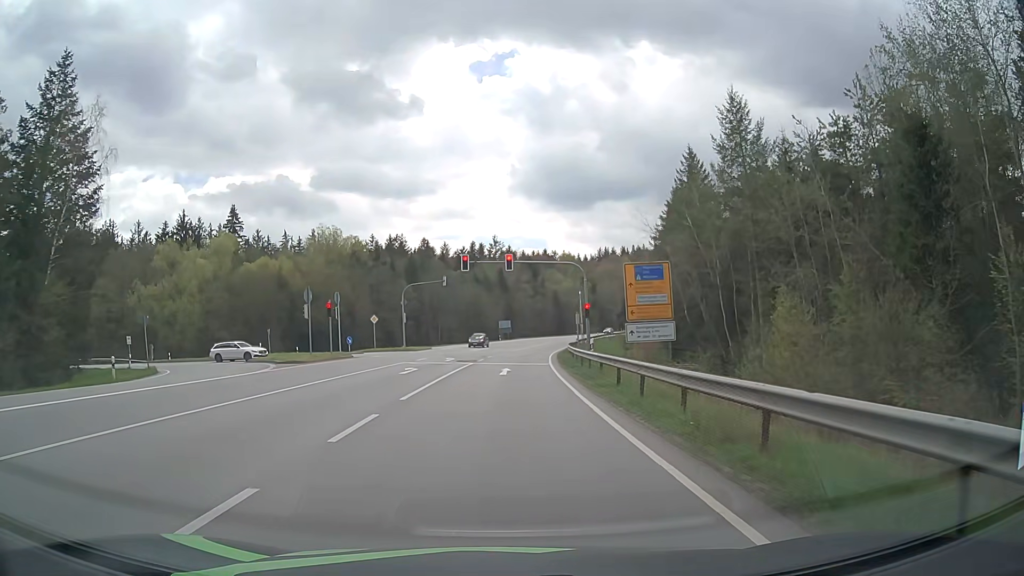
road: secondary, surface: asphalt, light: Day
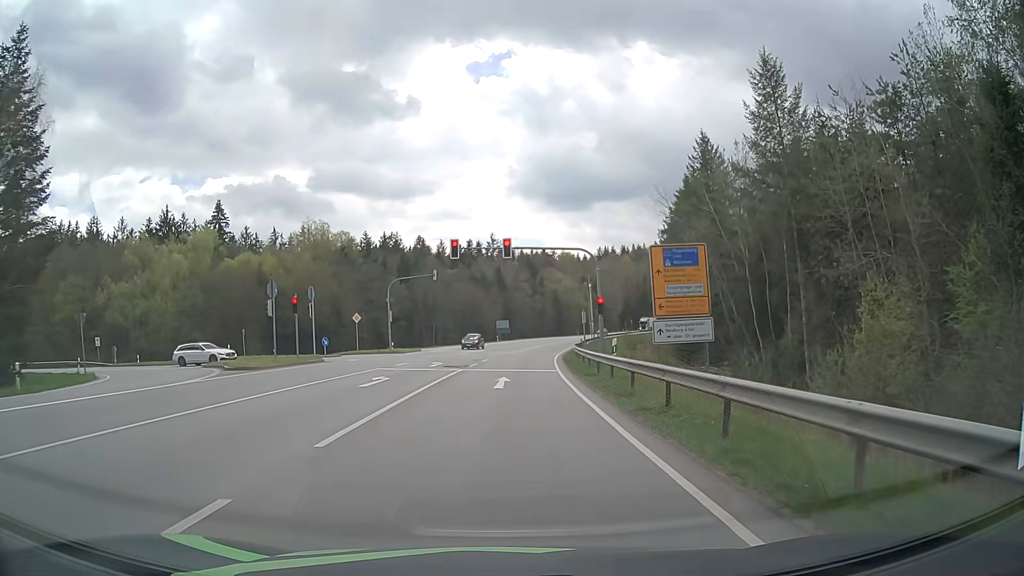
(0.0, +6.3) m; 0°
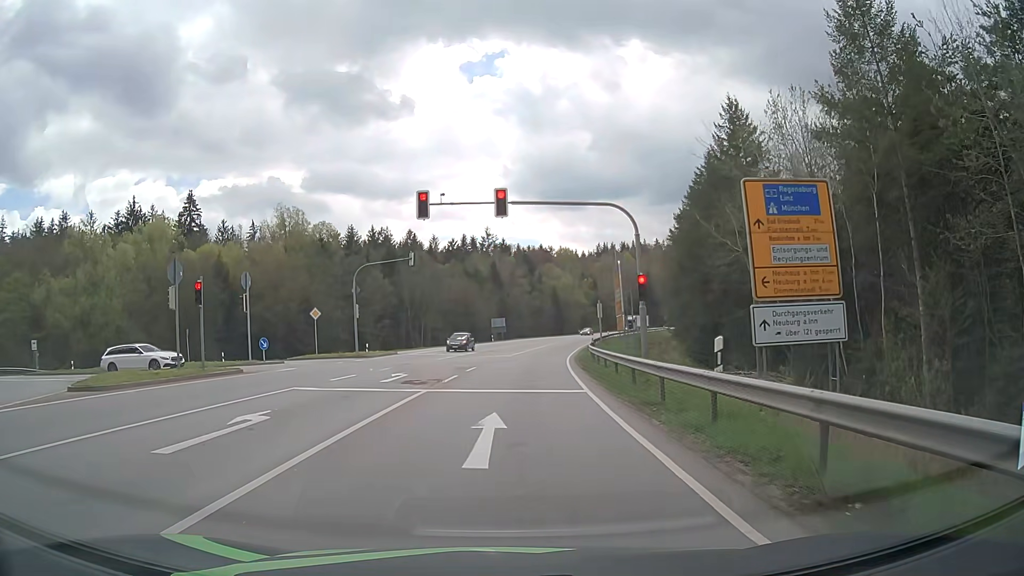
(0.0, +10.9) m; 0°
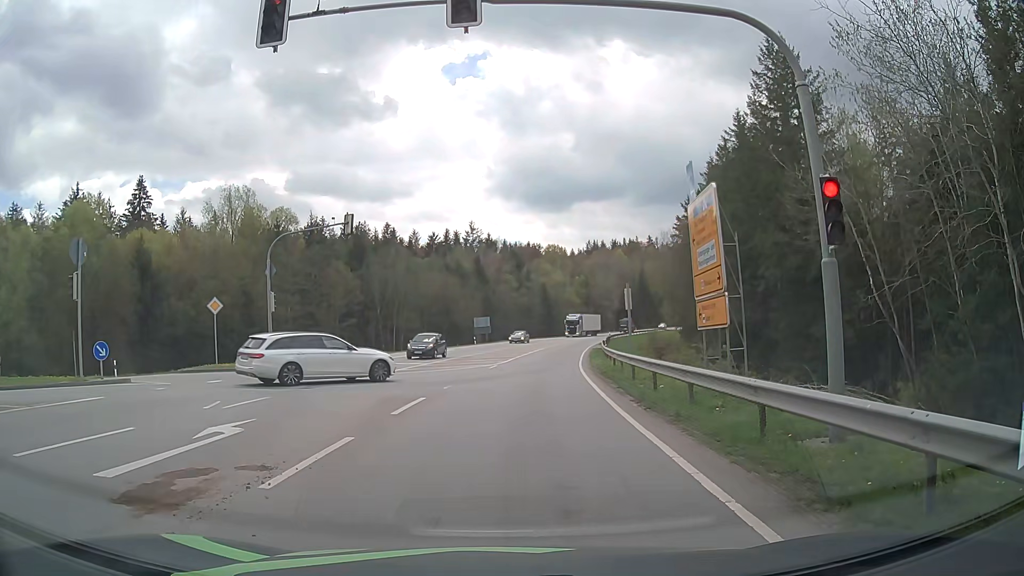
(+0.1, +13.2) m; +2°
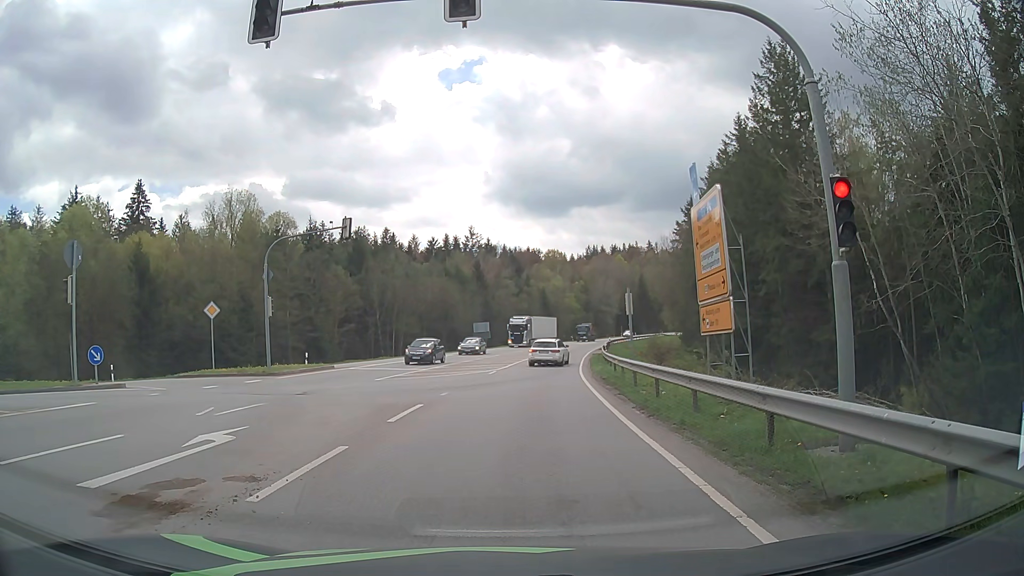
(0.0, +0.4) m; 0°
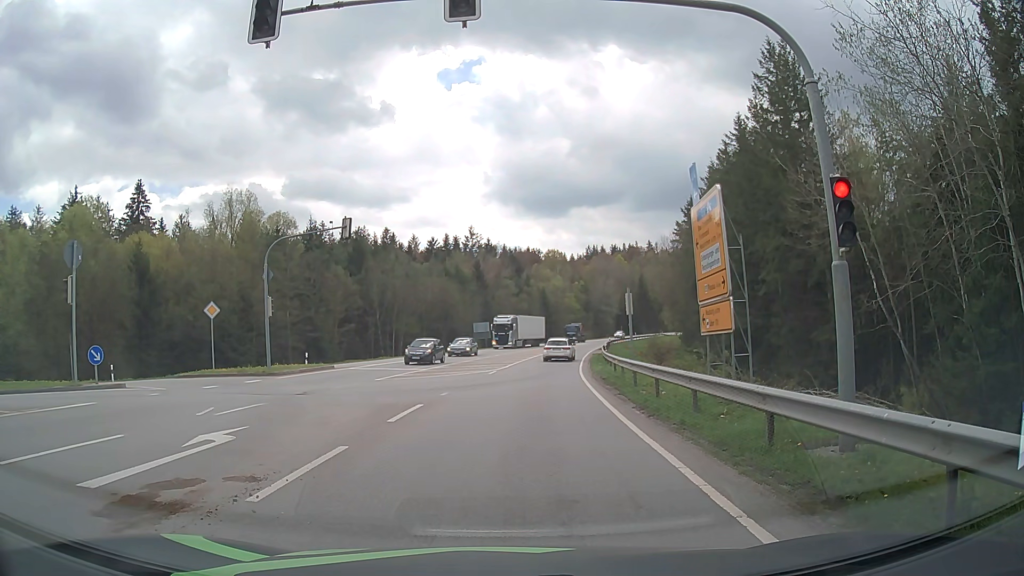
(0.0, 0.0) m; 0°
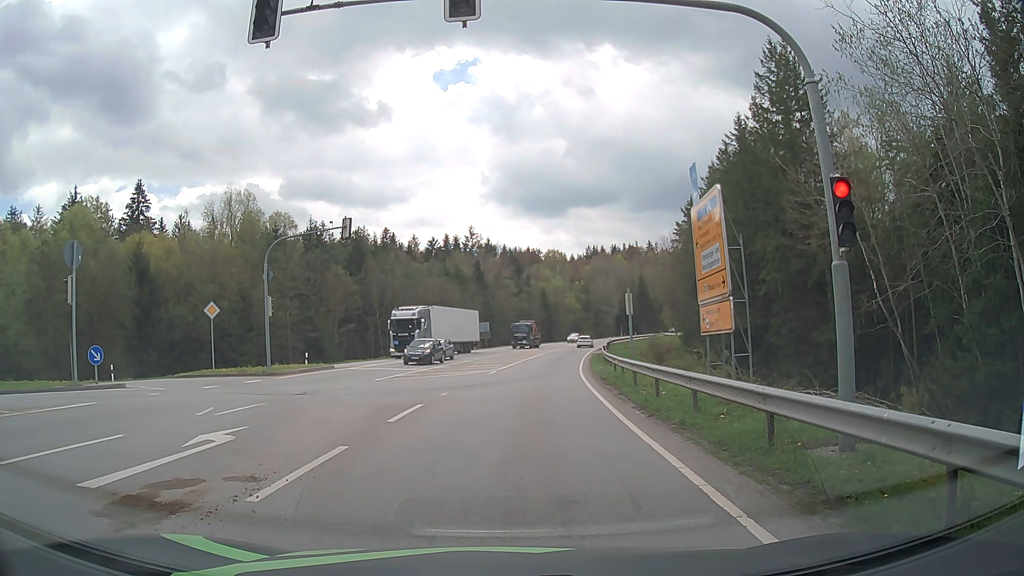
(0.0, 0.0) m; 0°
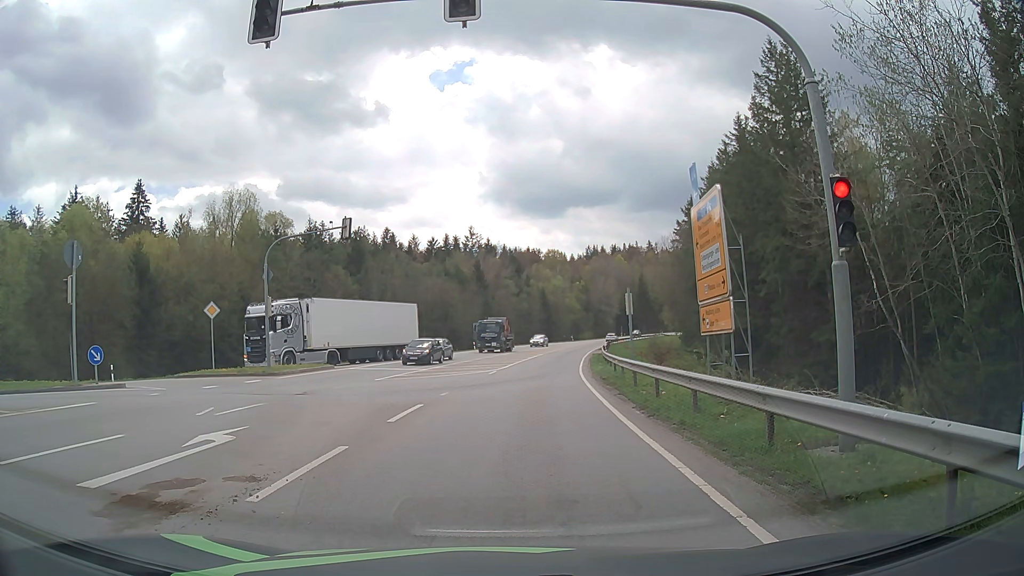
(0.0, 0.0) m; 0°
(0, +10) (0, +20) (+1, +30) (+1, +40) (+2, +50) (+4, +60) (+5, +70) (+7, +80) (+9, +89) (+11, +99) m
